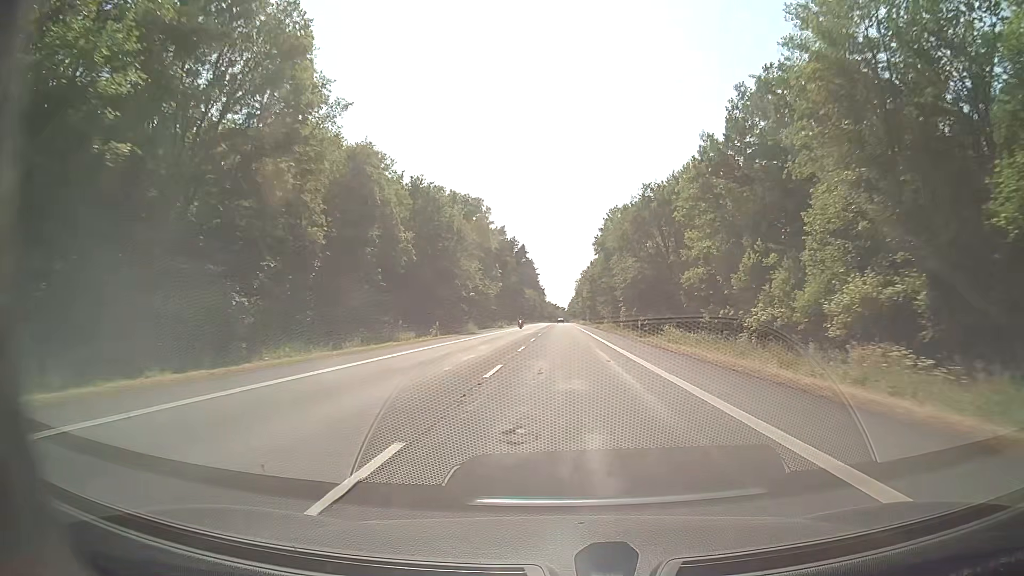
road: secondary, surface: asphalt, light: Day
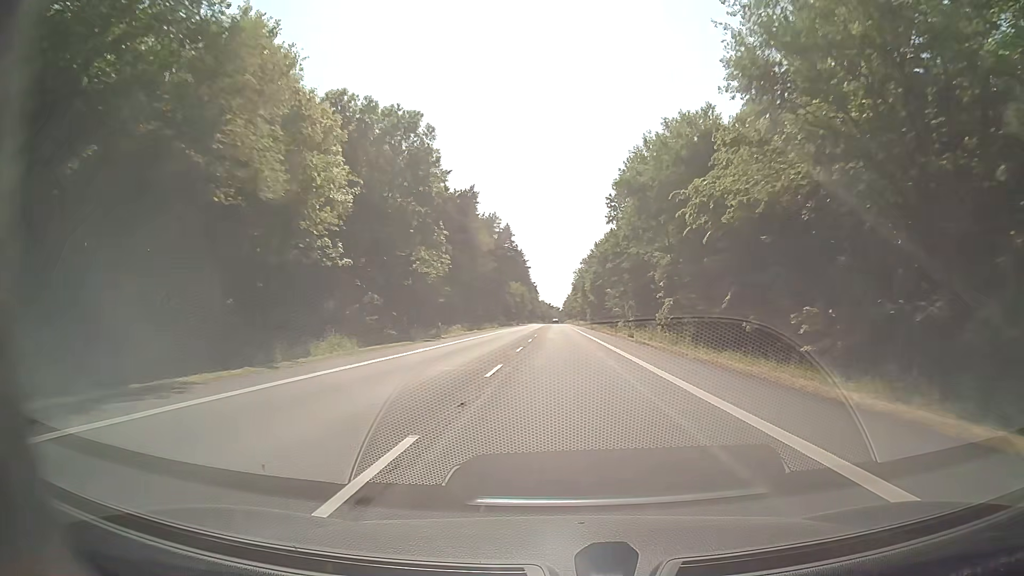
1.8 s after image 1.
(+0.2, +47.4) m; +1°
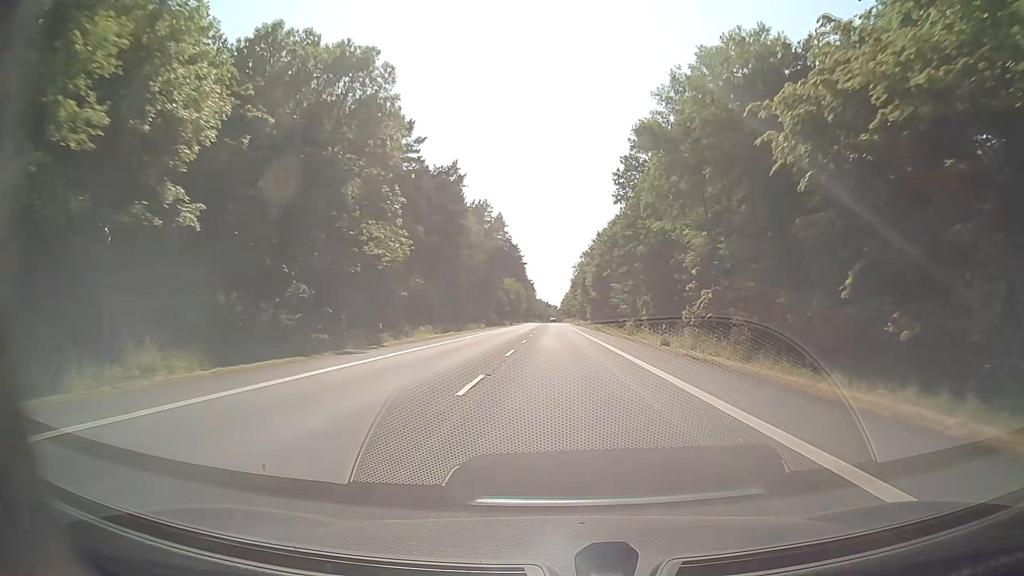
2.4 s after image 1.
(0.0, +15.8) m; 0°
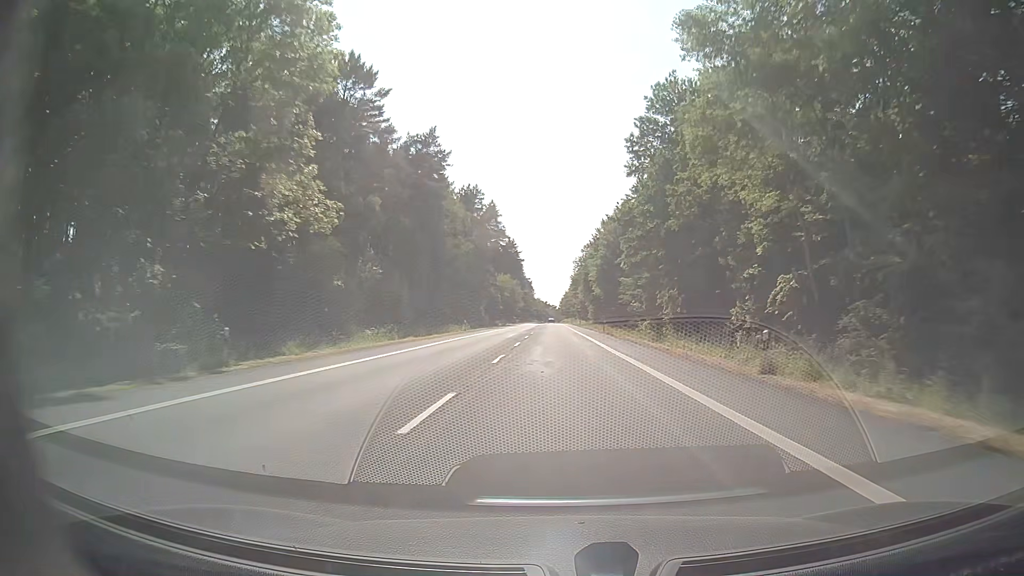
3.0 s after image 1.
(0.0, +15.8) m; 0°
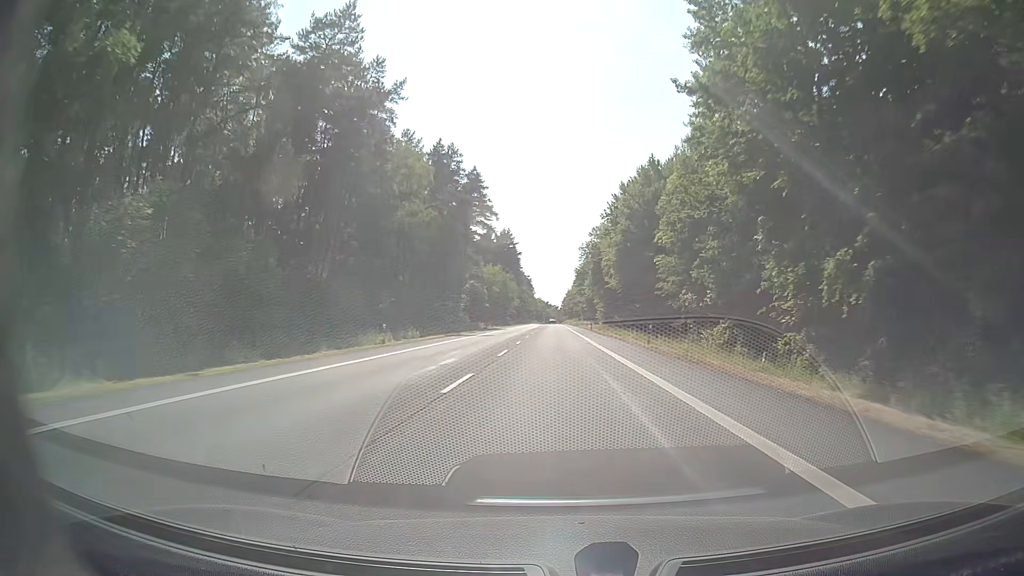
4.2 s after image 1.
(0.0, +31.6) m; 0°
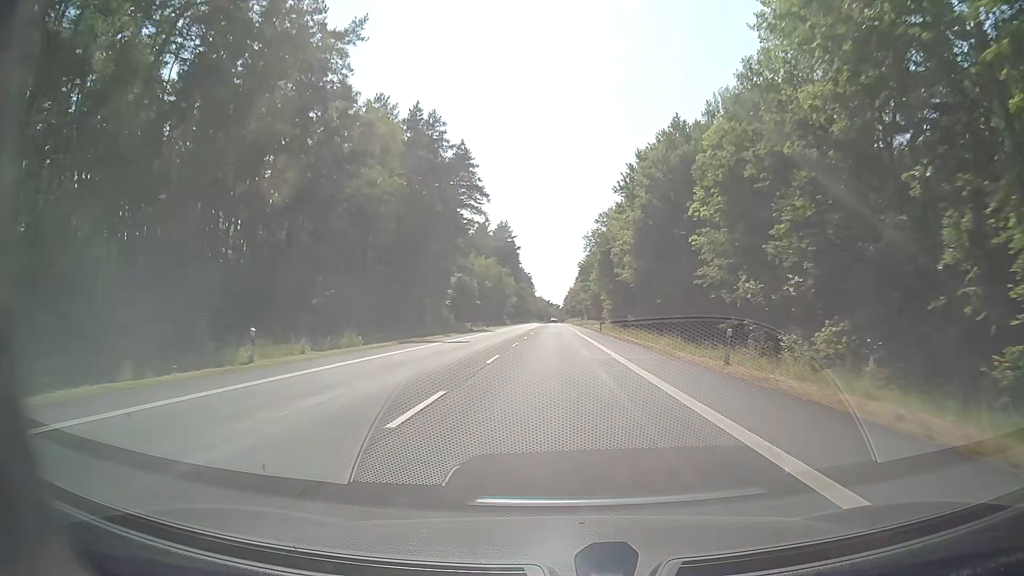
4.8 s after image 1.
(0.0, +15.8) m; 0°
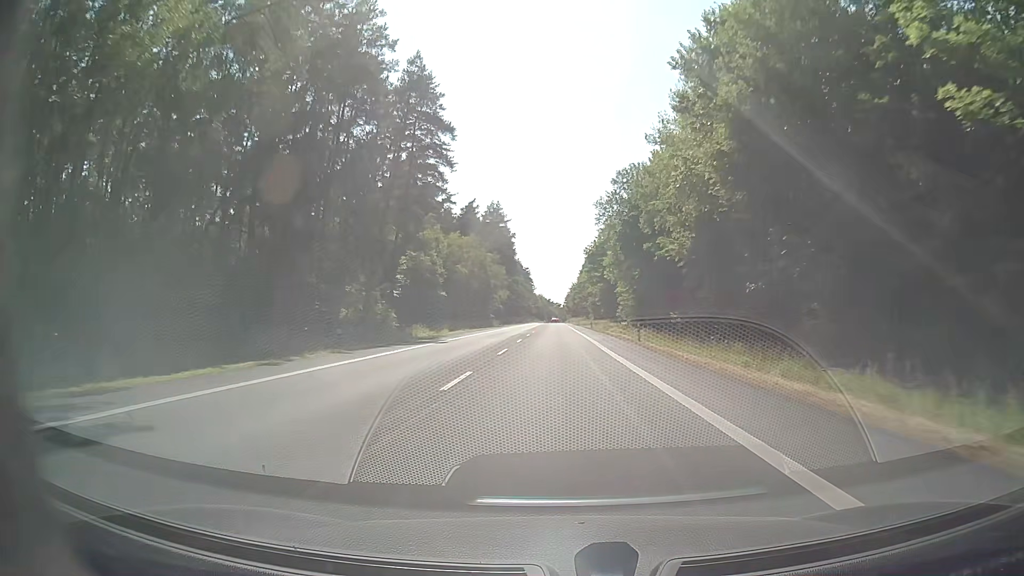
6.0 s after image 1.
(+0.1, +31.6) m; 0°
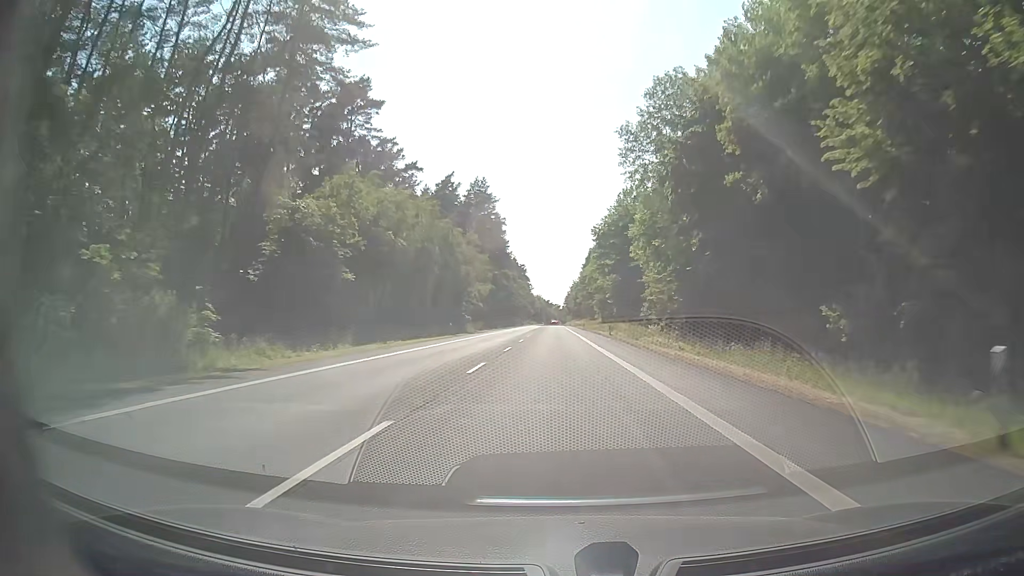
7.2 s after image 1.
(0.0, +31.7) m; 0°
(0, +10) (0, +20) (0, +30) (0, +40) (0, +50) (0, +60) (0, +70) (0, +80) (0, +90) (0, +100) m
